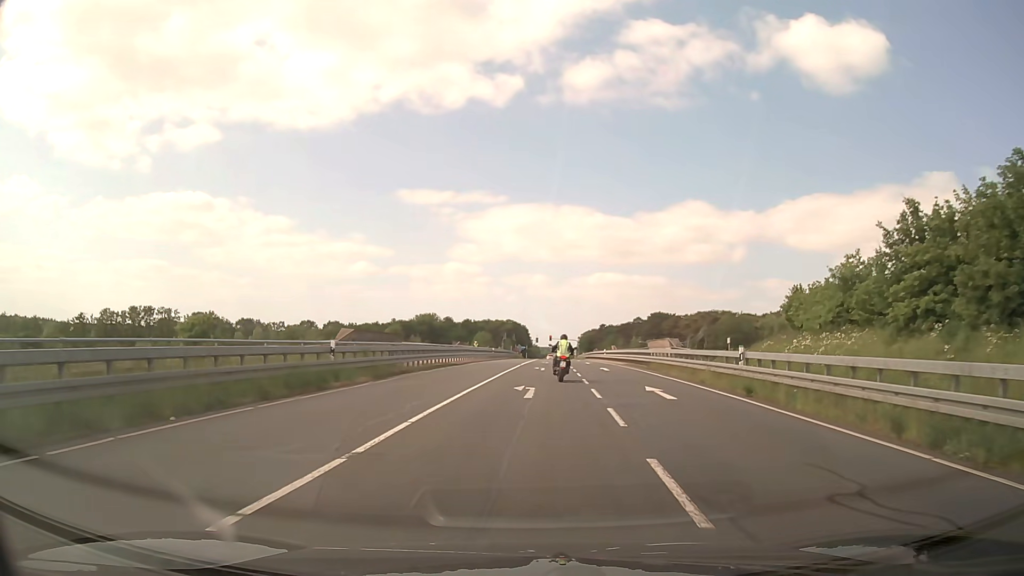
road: secondary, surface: asphalt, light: Day
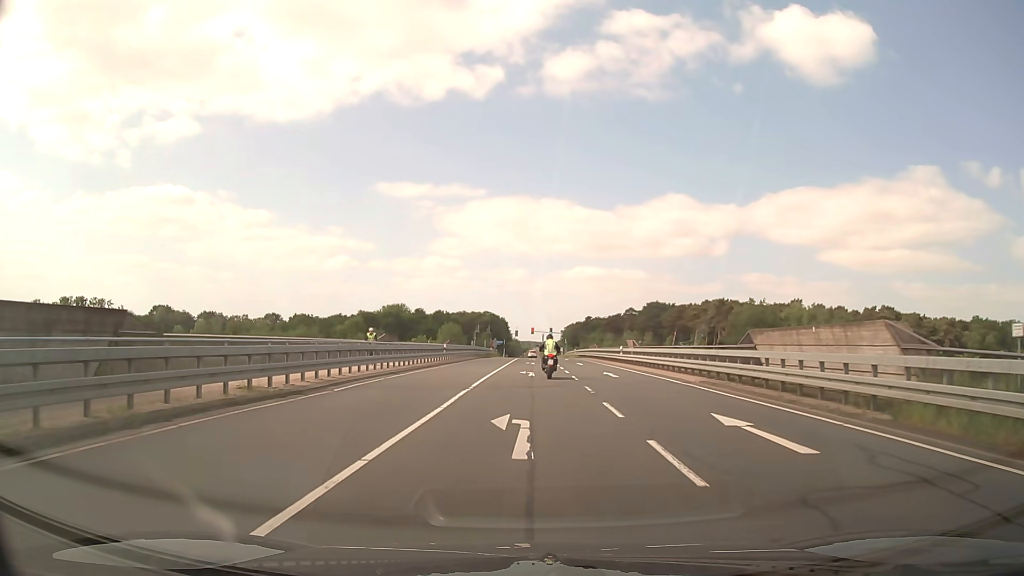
(+0.7, +28.9) m; +2°
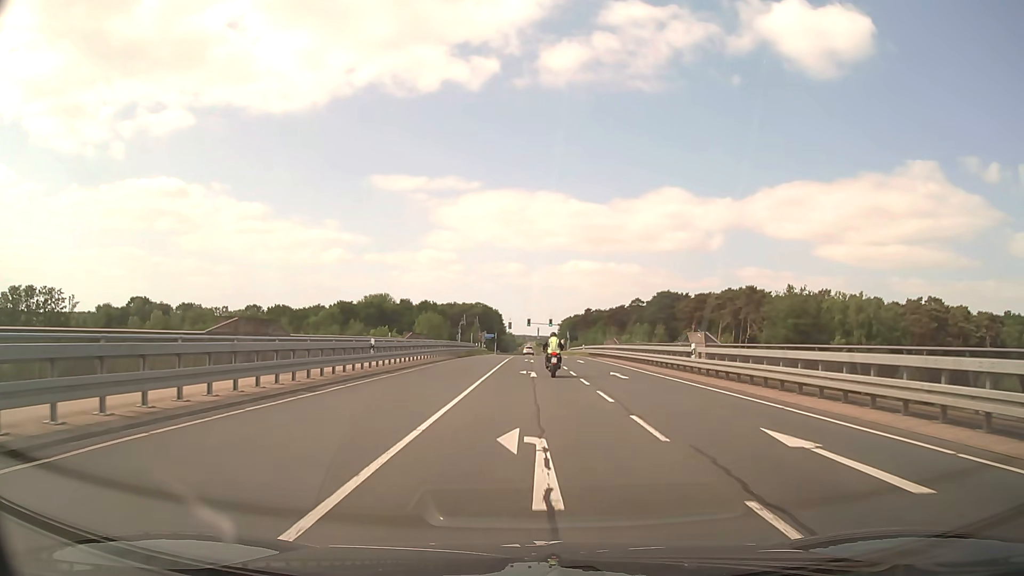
(-0.1, +22.5) m; 0°
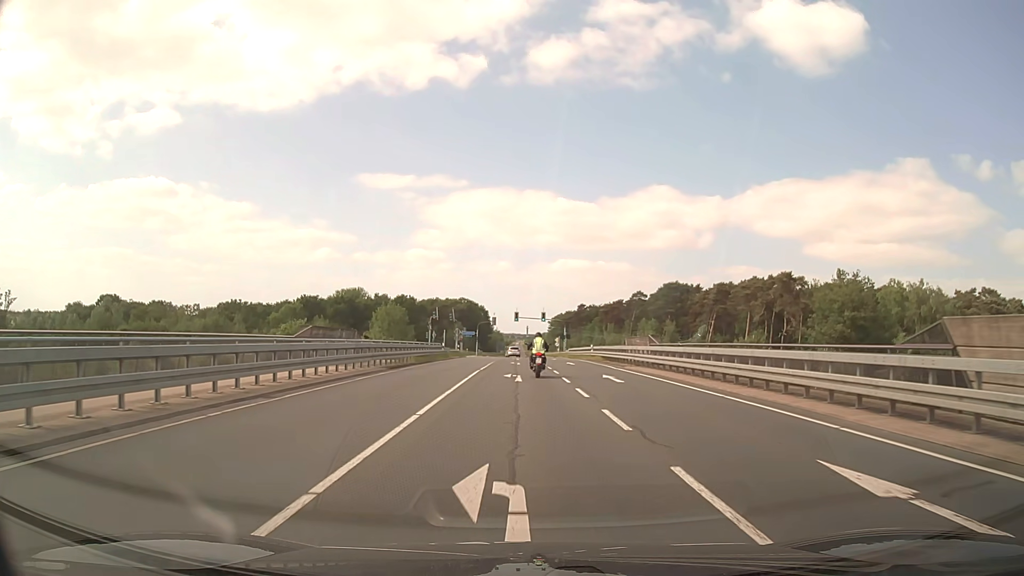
(+0.5, +23.0) m; +2°
(0, +10) (0, +20) (0, +30) (-1, +40) (-1, +50) (-1, +60) (-1, +70) (-1, +80) (-1, +90) (-3, +100) m
